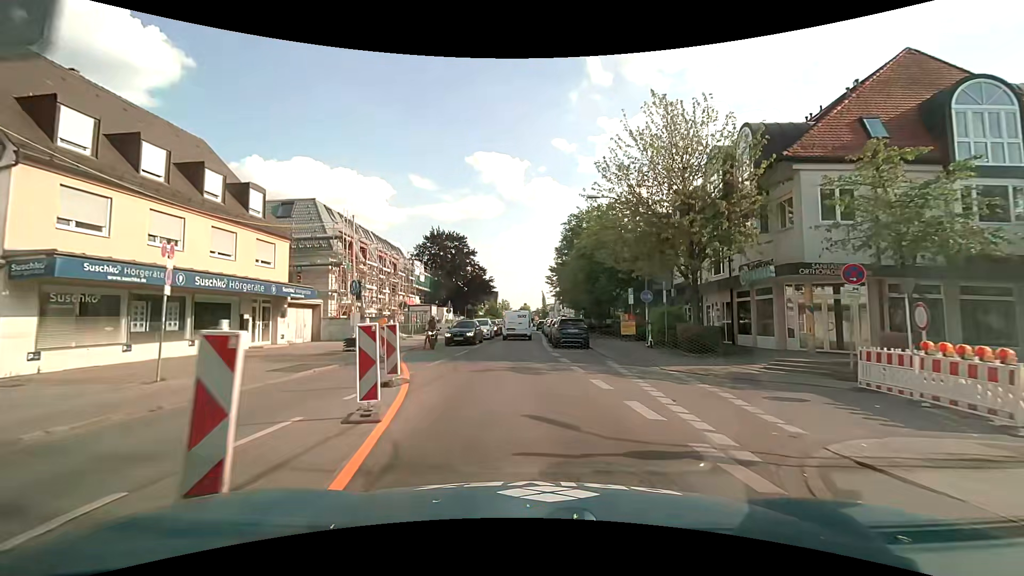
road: secondary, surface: asphalt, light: Day
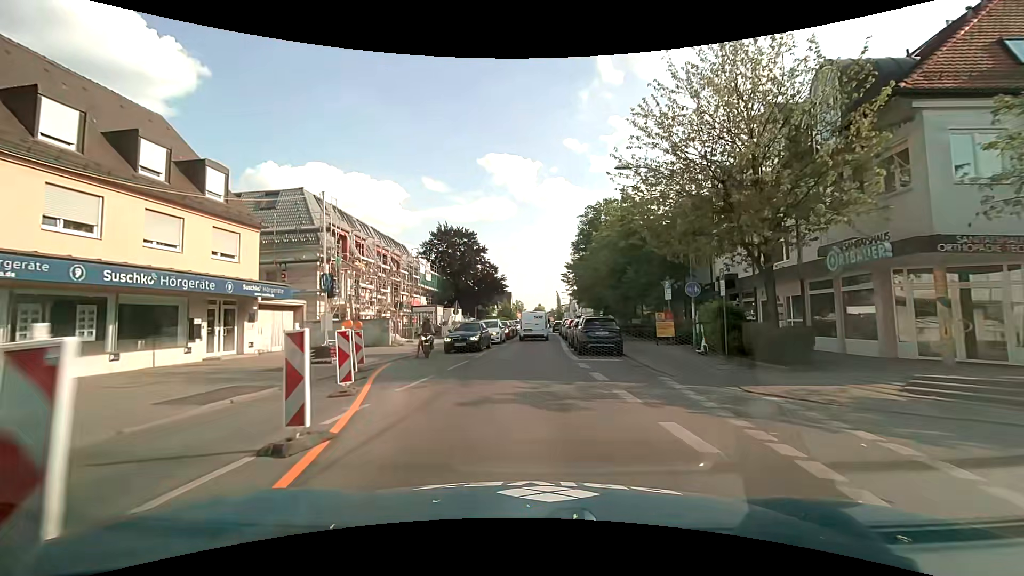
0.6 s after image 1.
(-0.1, +5.0) m; -2°
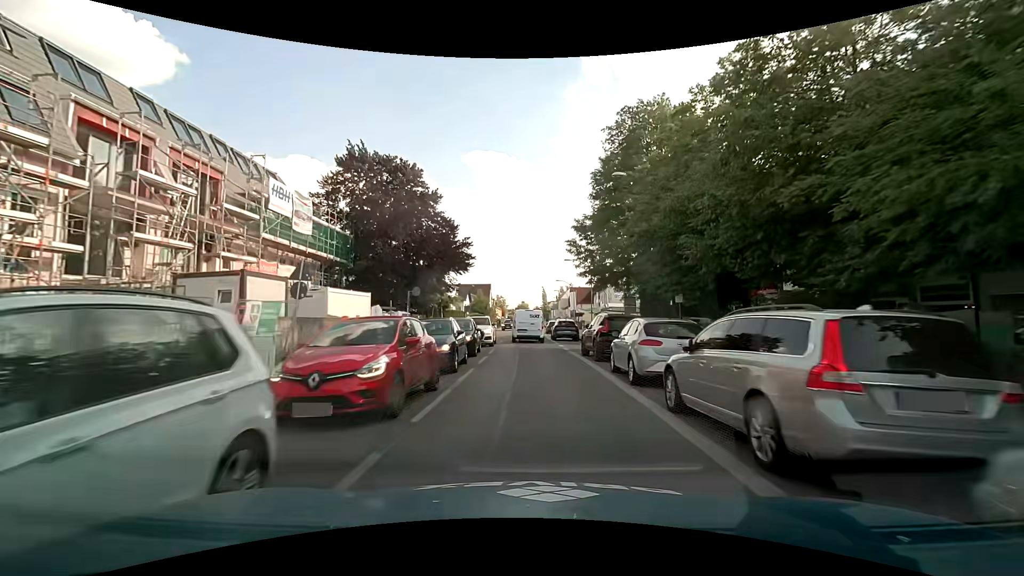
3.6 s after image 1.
(0.0, +30.6) m; +2°
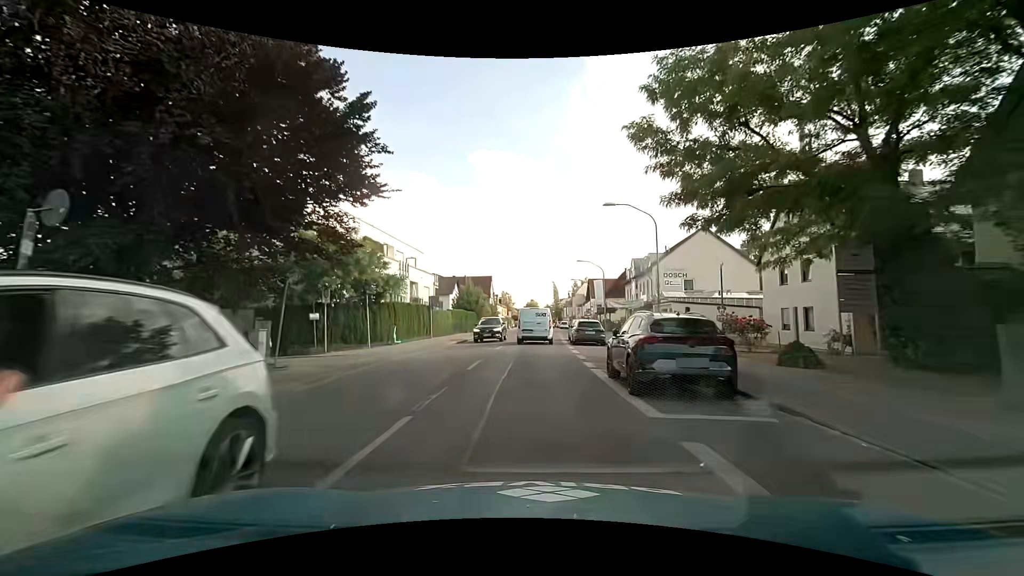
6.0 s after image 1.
(-0.2, +25.8) m; -1°
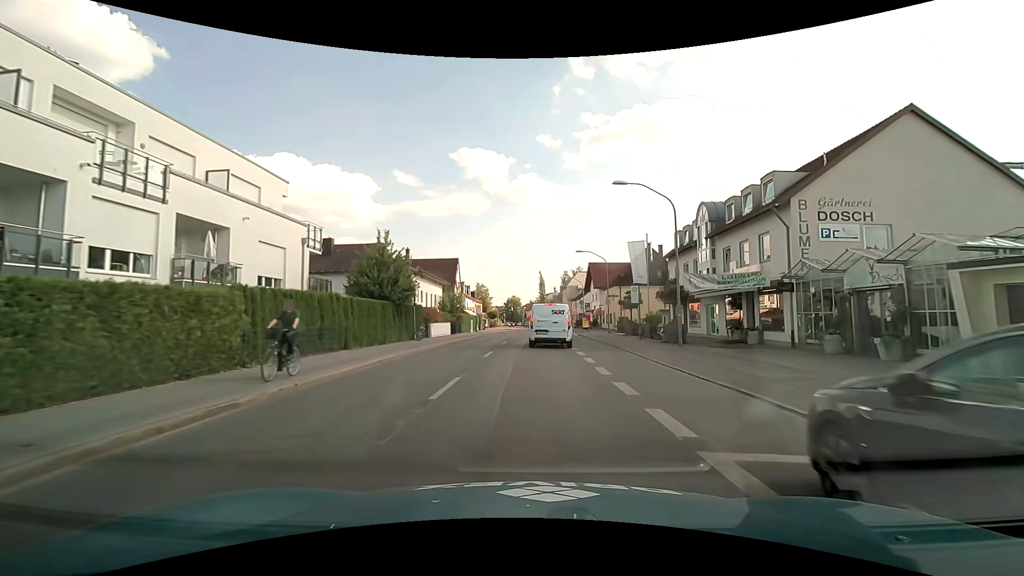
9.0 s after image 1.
(+0.1, +31.9) m; +2°
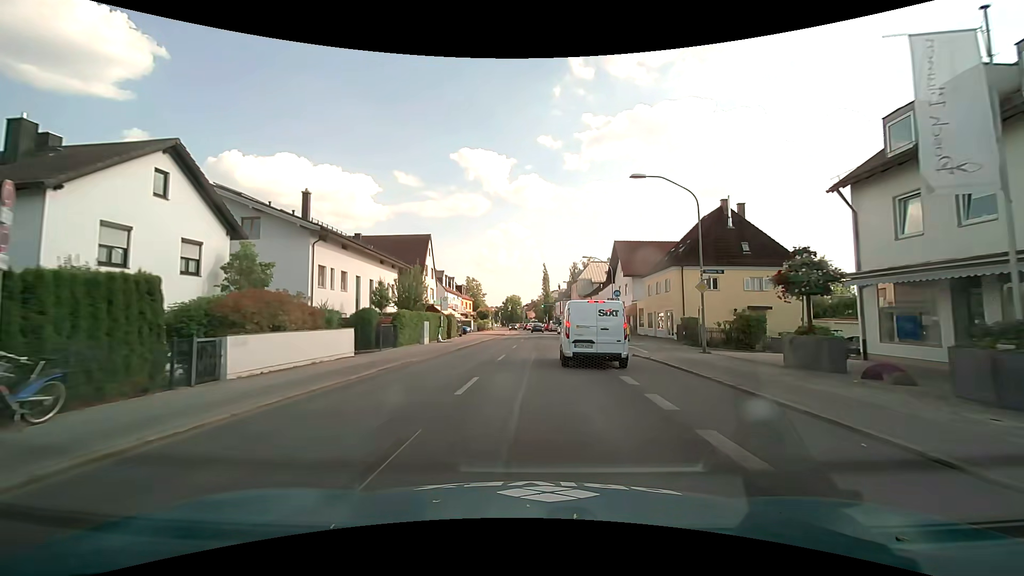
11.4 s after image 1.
(-0.1, +26.2) m; -1°
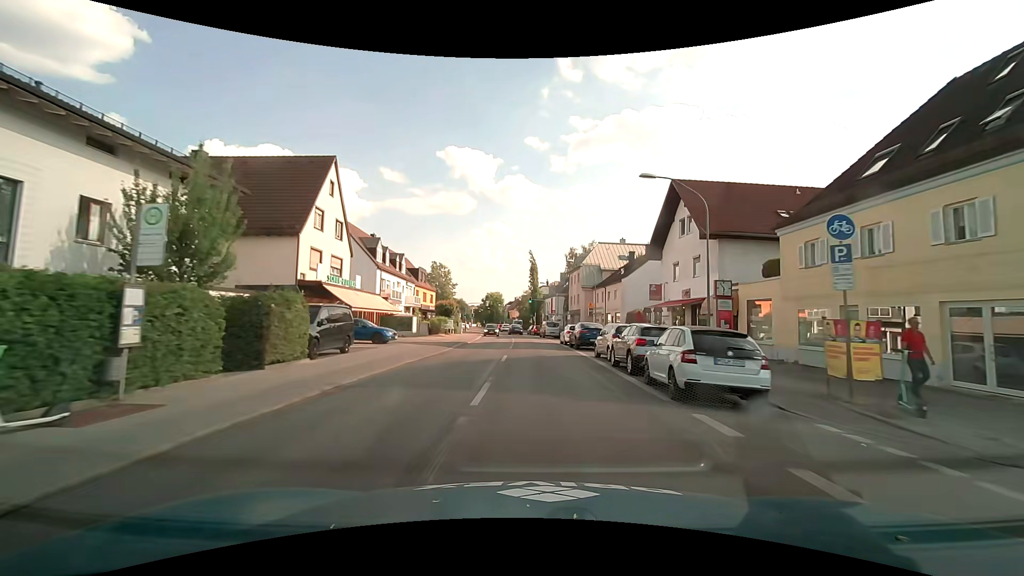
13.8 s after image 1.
(0.0, +29.3) m; +2°
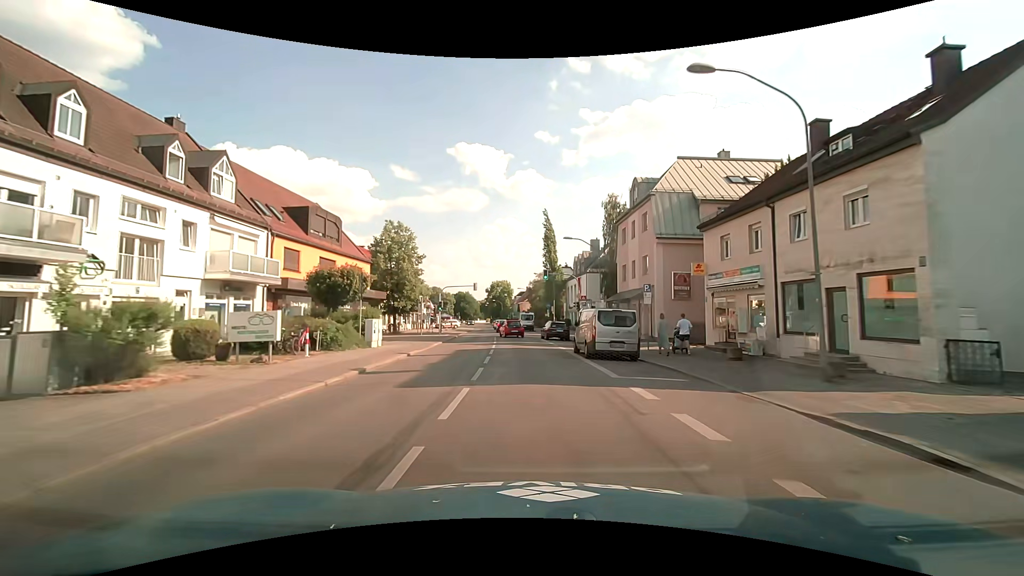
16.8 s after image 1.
(-0.1, +38.4) m; -3°
(0, +10) (0, +20) (0, +30) (-1, +40) (-1, +50) (-2, +60) (-3, +70) (-4, +80) (-5, +90) (-6, +100) m
